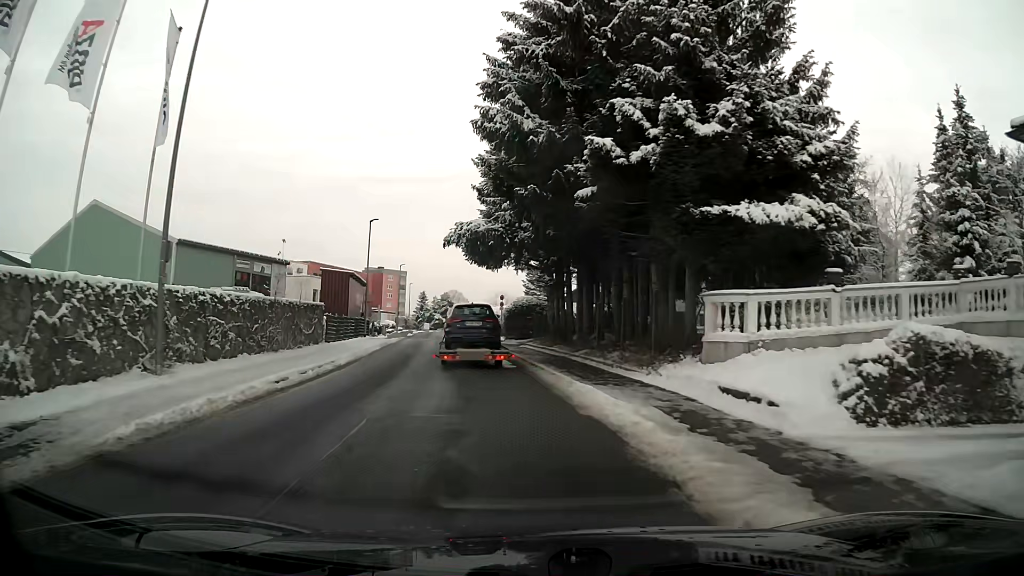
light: Day
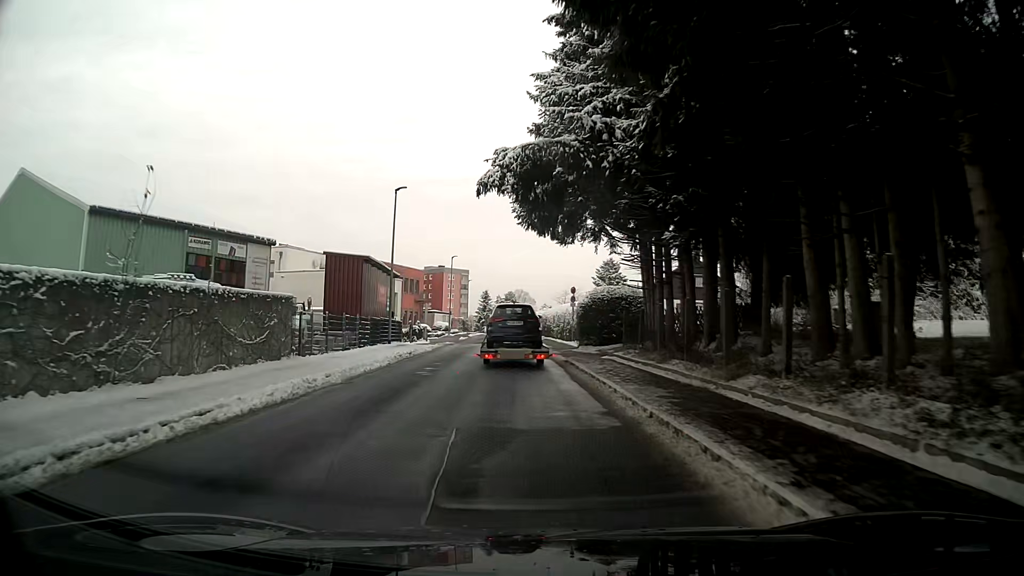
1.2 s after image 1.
(-0.5, +11.9) m; -5°
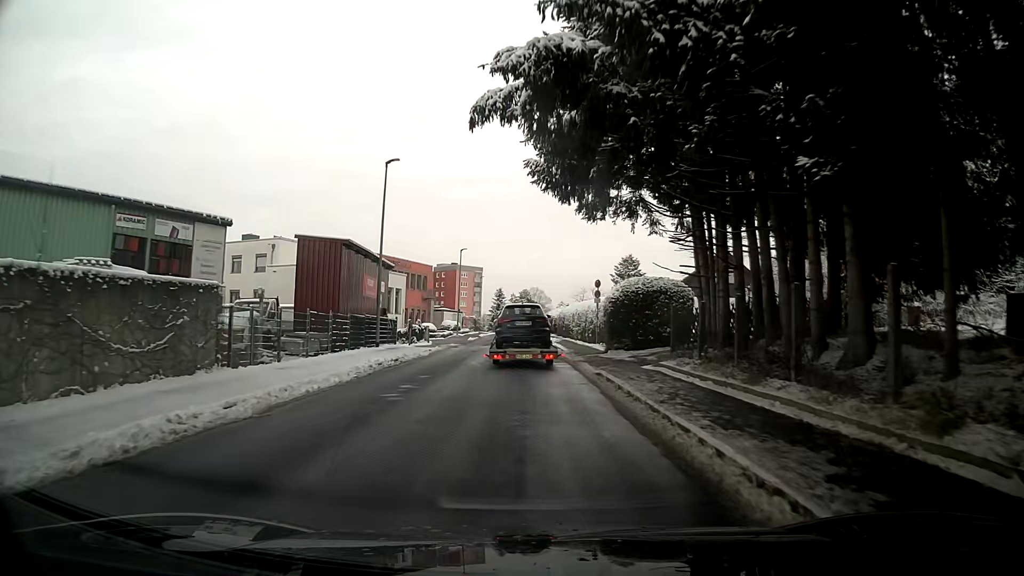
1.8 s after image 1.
(-0.1, +6.0) m; -1°
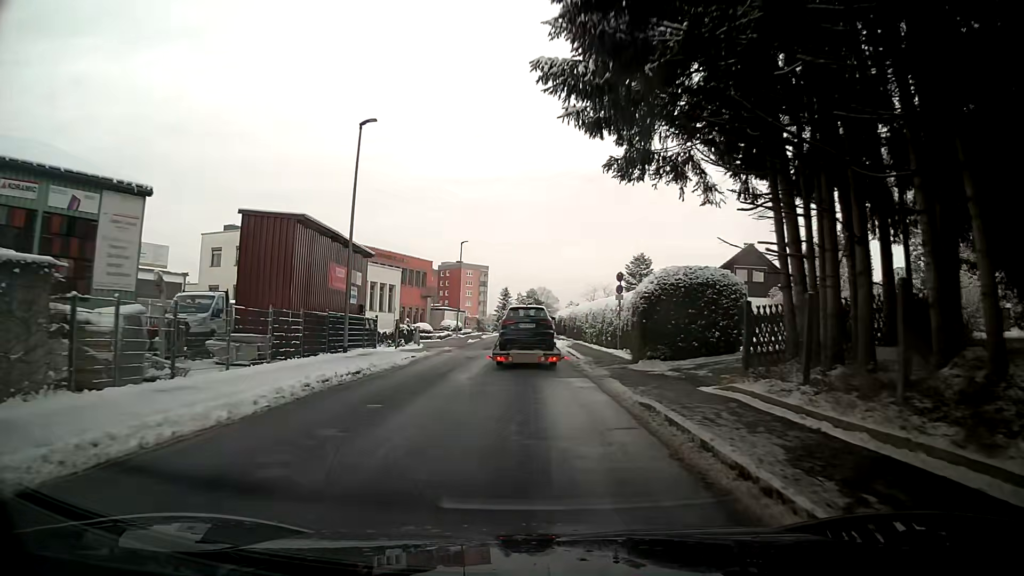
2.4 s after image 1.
(0.0, +6.0) m; 0°
